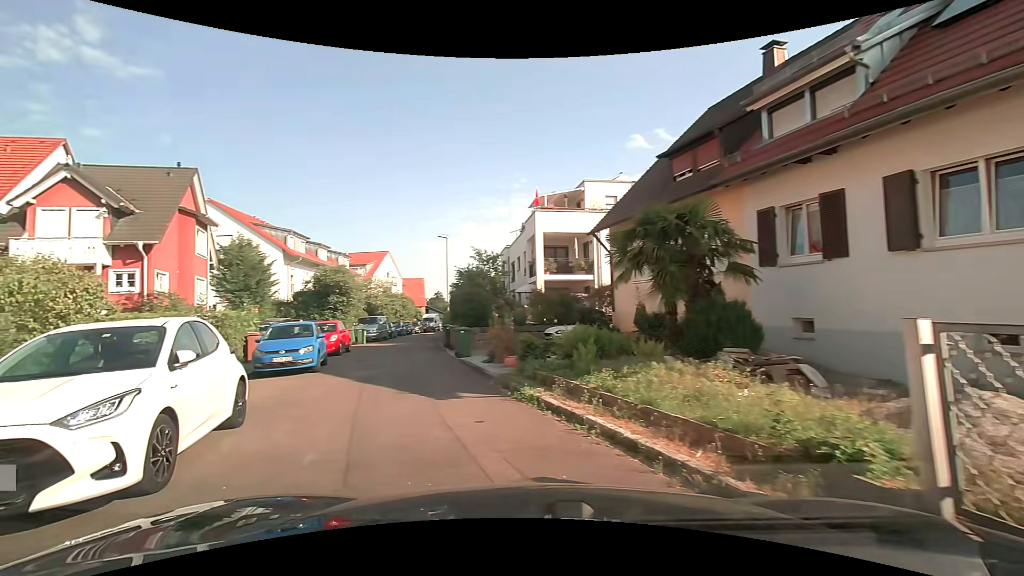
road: residential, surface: asphalt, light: Day
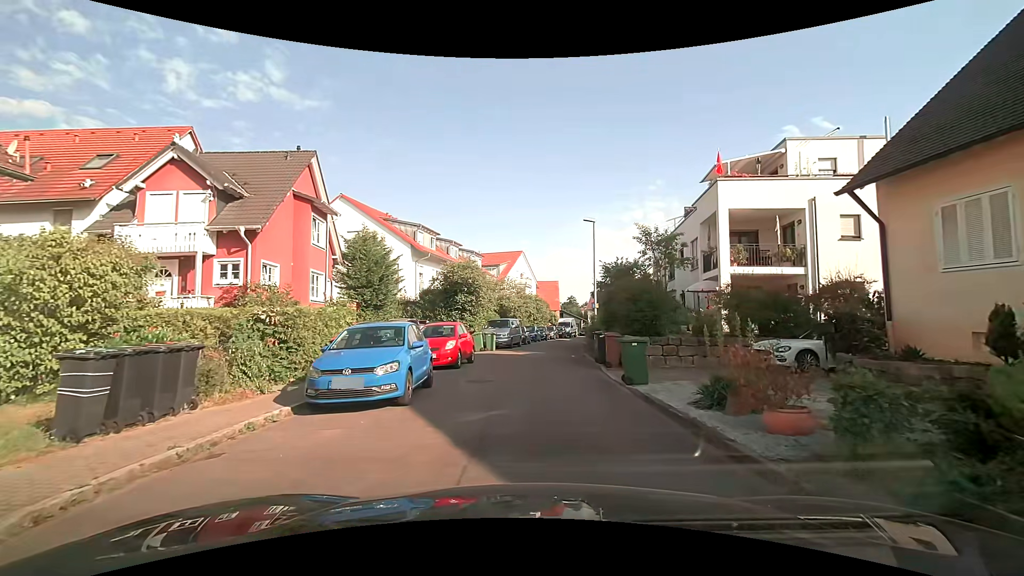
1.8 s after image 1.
(-1.2, +6.4) m; -13°
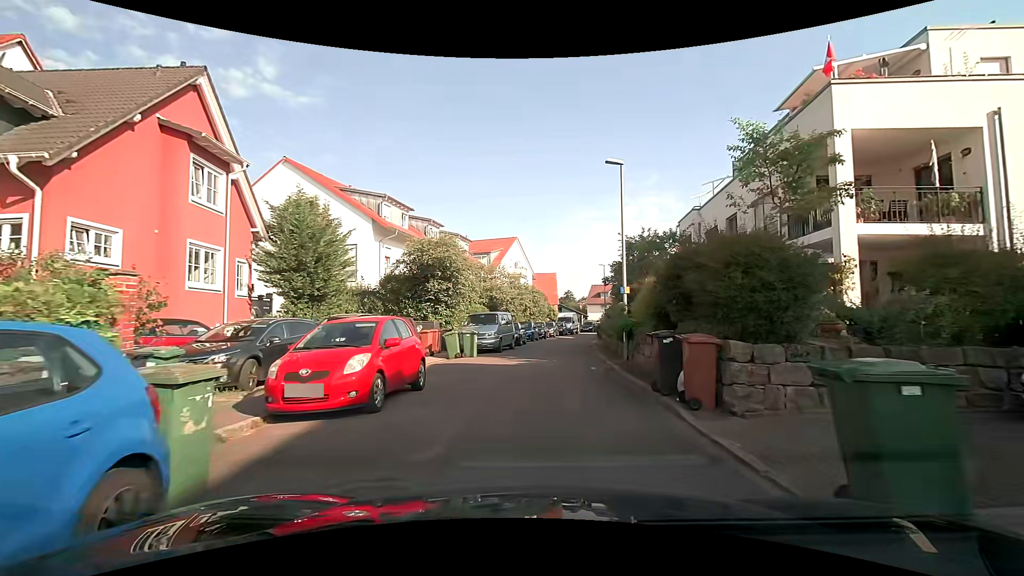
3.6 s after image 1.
(0.0, +8.4) m; +1°
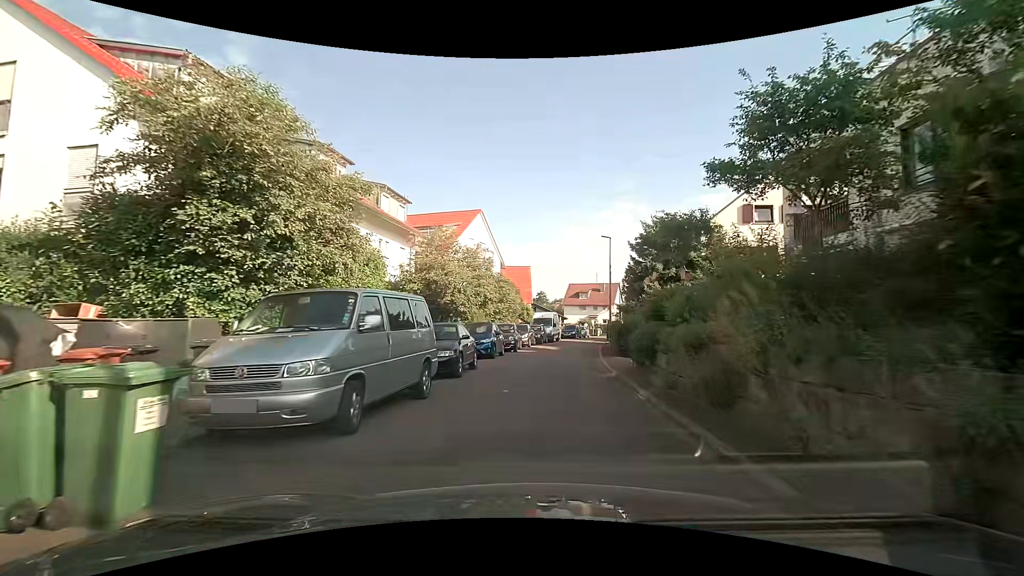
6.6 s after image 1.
(+0.2, +16.3) m; +1°
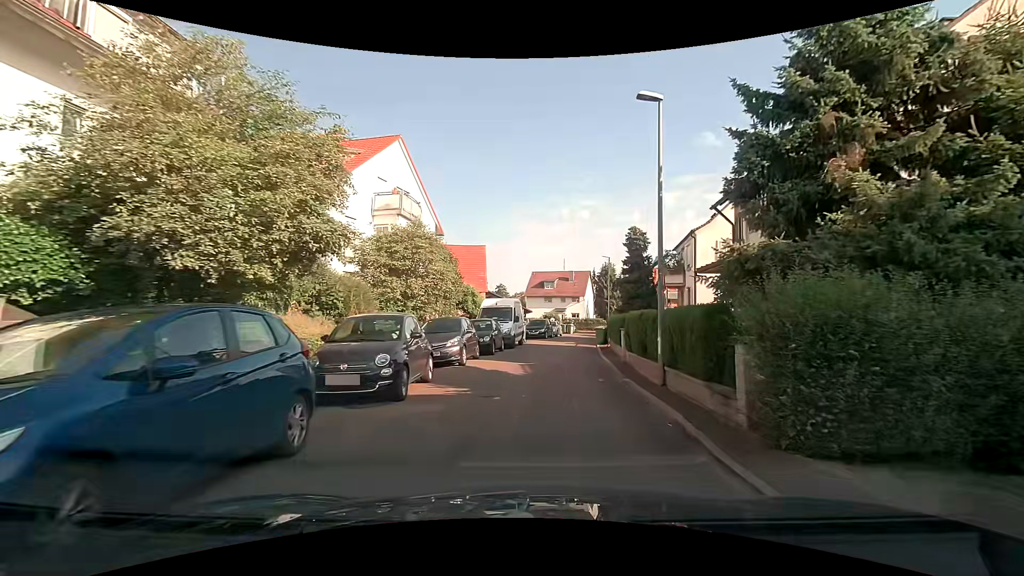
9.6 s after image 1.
(+1.1, +17.4) m; +5°
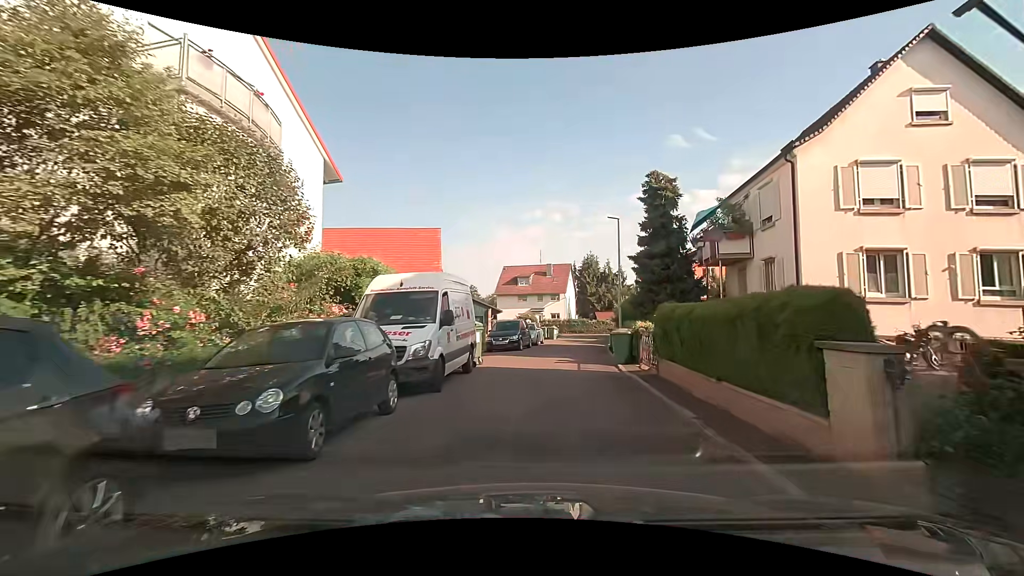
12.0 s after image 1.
(+0.8, +14.7) m; +3°
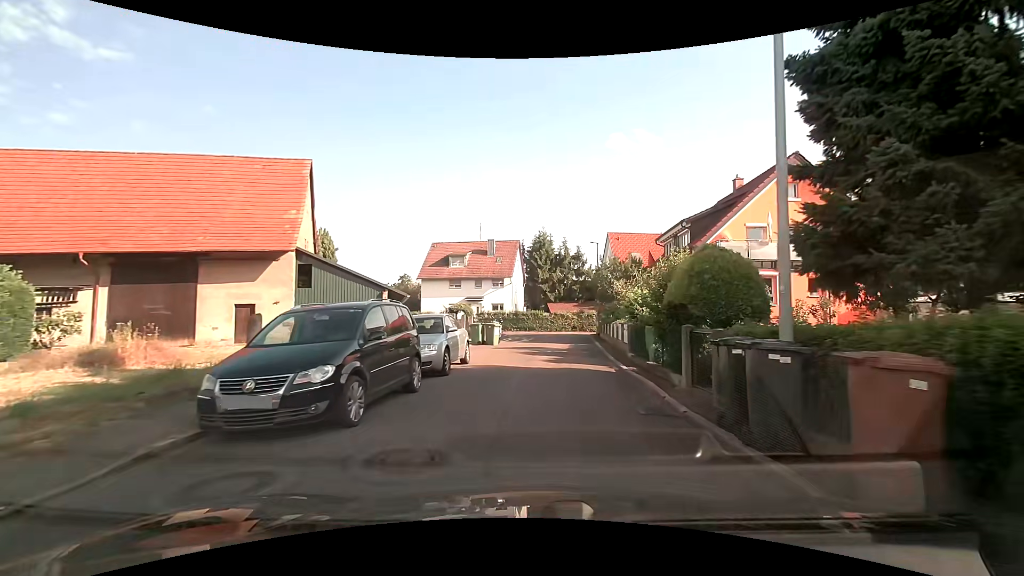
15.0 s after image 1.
(+1.3, +19.0) m; +7°
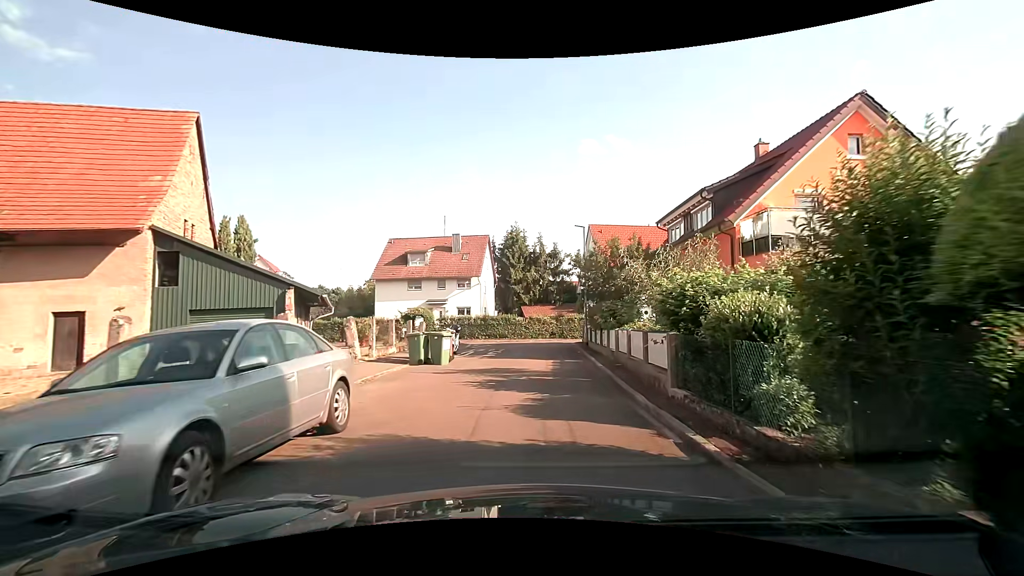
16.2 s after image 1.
(+0.3, +7.7) m; +4°
